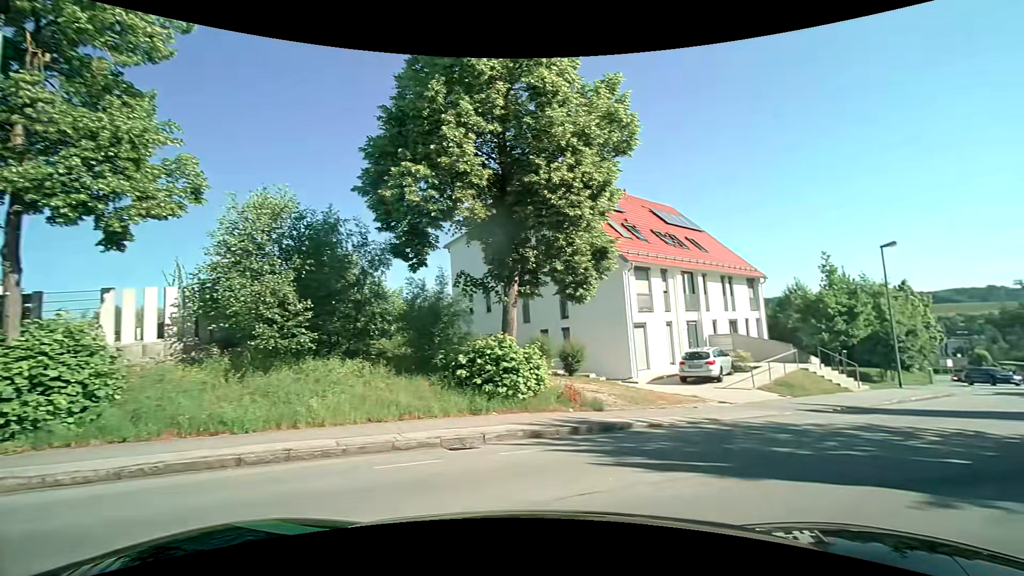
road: tertiary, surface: asphalt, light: Day
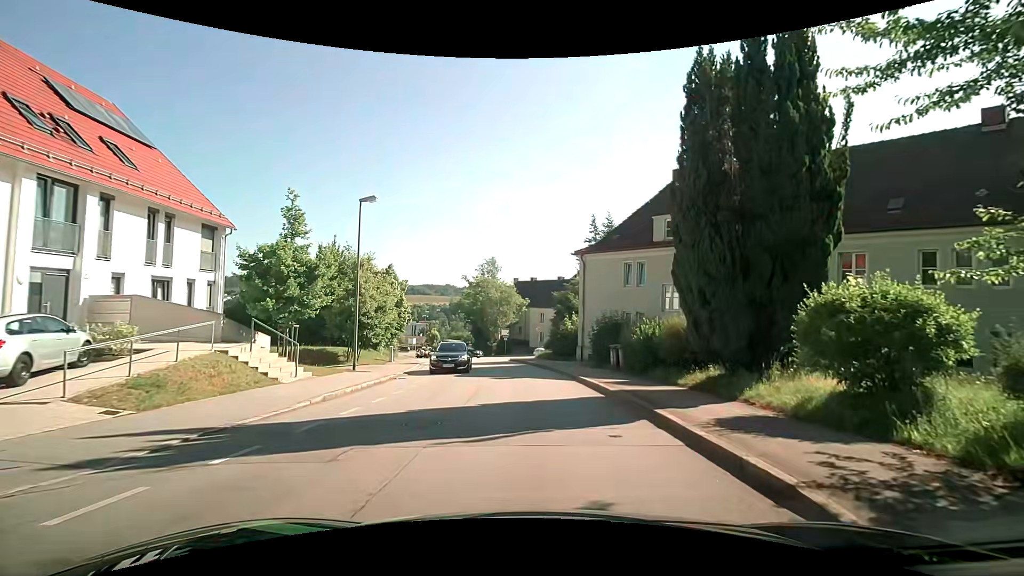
(+5.9, +8.8) m; +55°
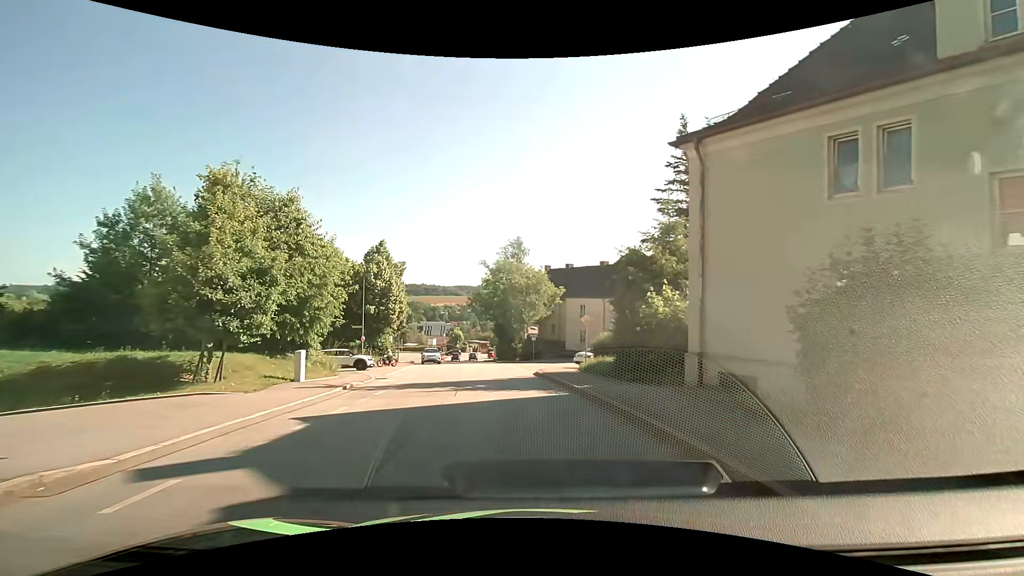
(-0.9, +17.8) m; -5°
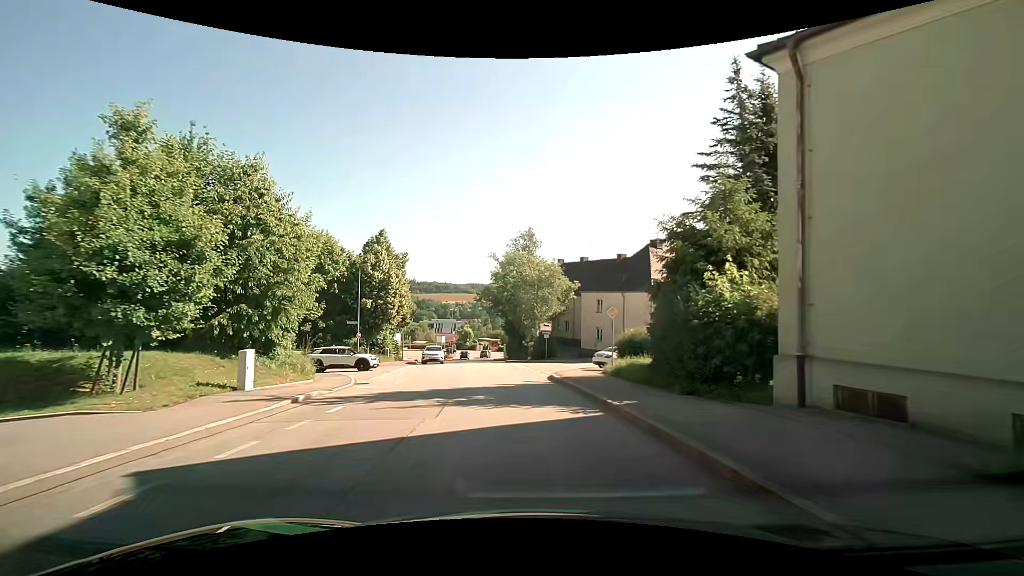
(0.0, +4.3) m; -1°
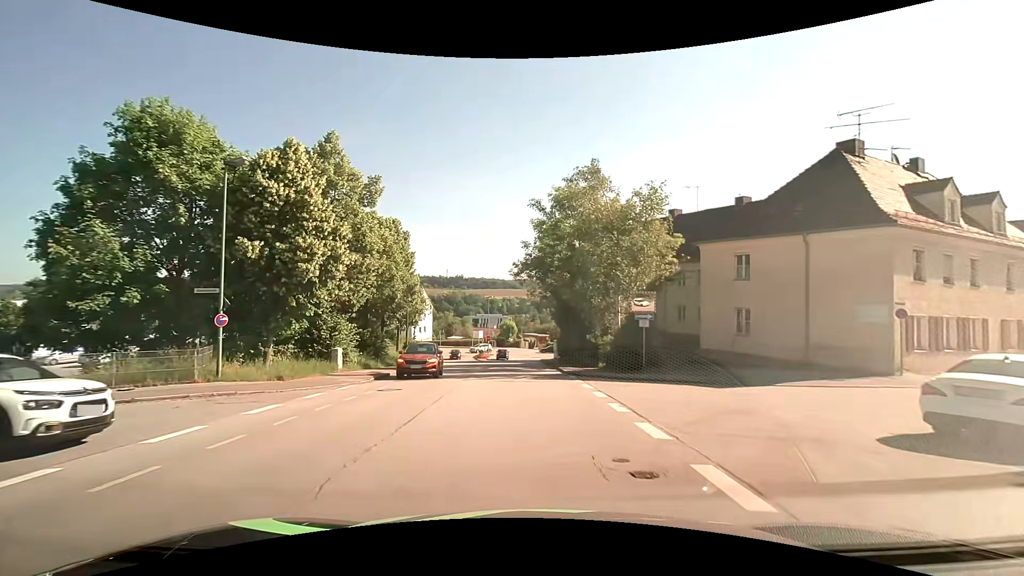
(-1.3, +23.5) m; -6°
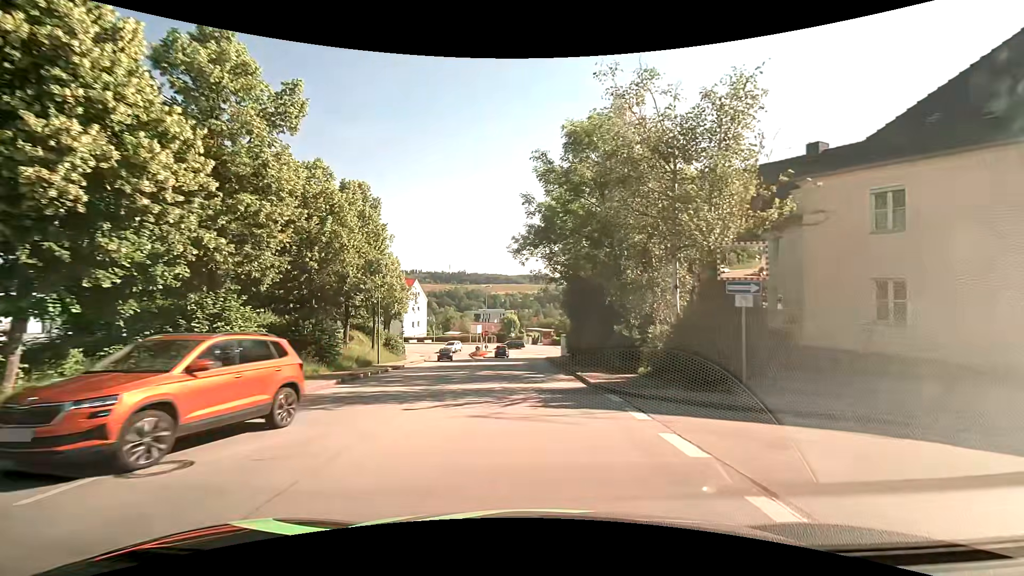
(0.0, +10.2) m; 0°
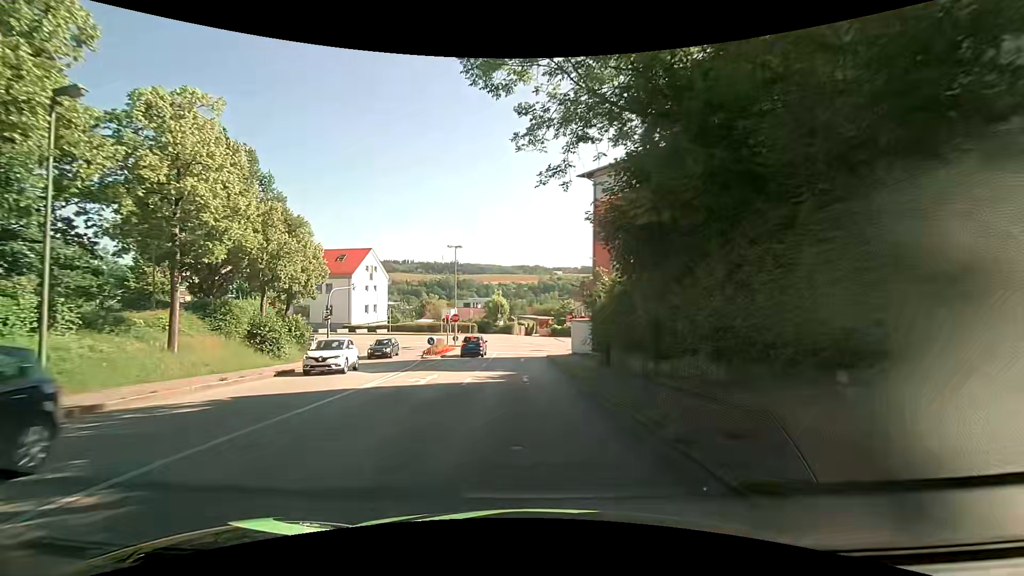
(+0.2, +26.2) m; +1°
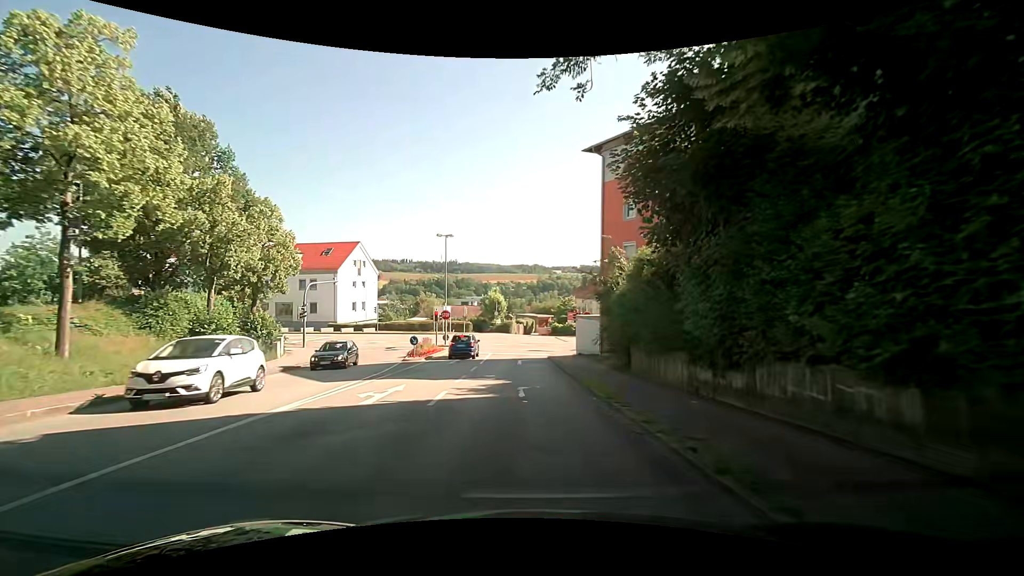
(0.0, +5.1) m; 0°
(0, +10) (0, +20) (0, +30) (0, +40) (+2, +49) (+11, +55) (+21, +57) (+30, +59) (+40, +62) (+49, +65) m
